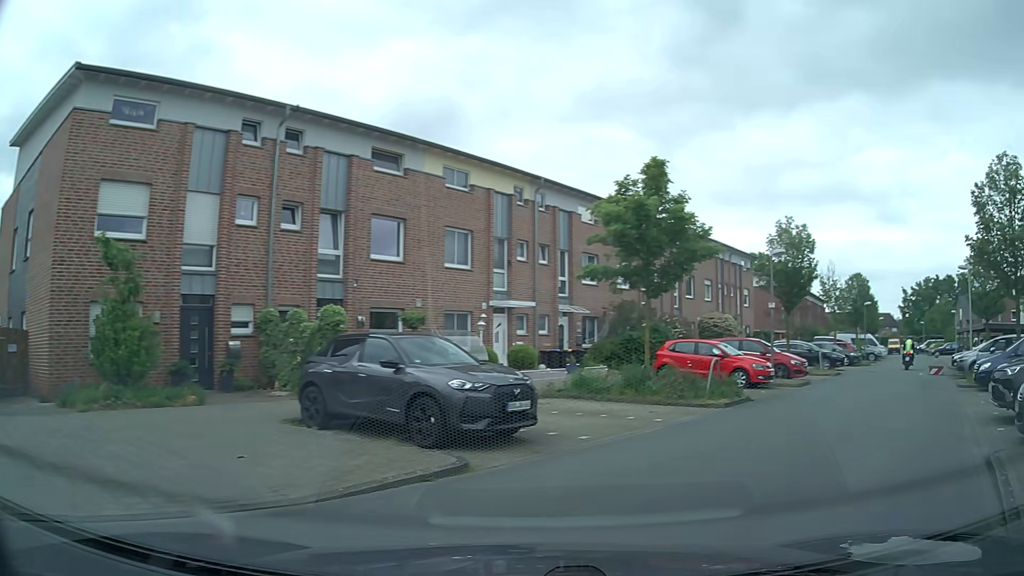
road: residential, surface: asphalt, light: Day
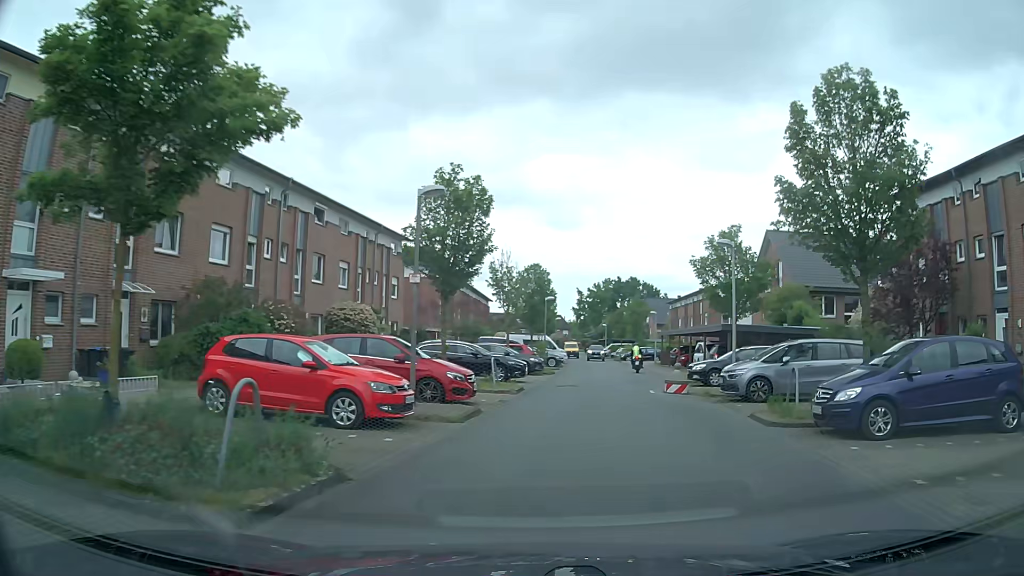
(+2.8, +9.7) m; +28°
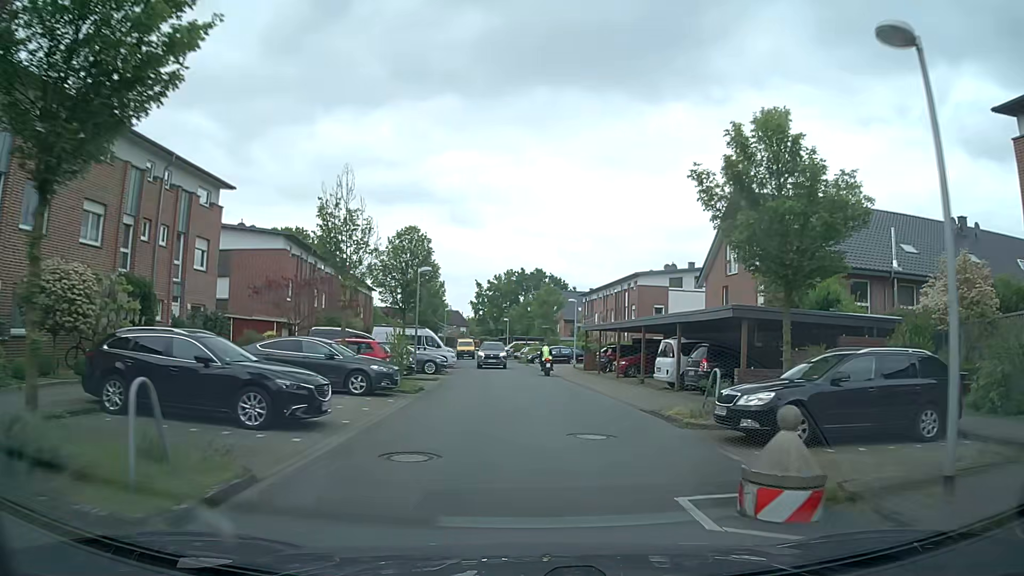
(+1.4, +15.6) m; +8°
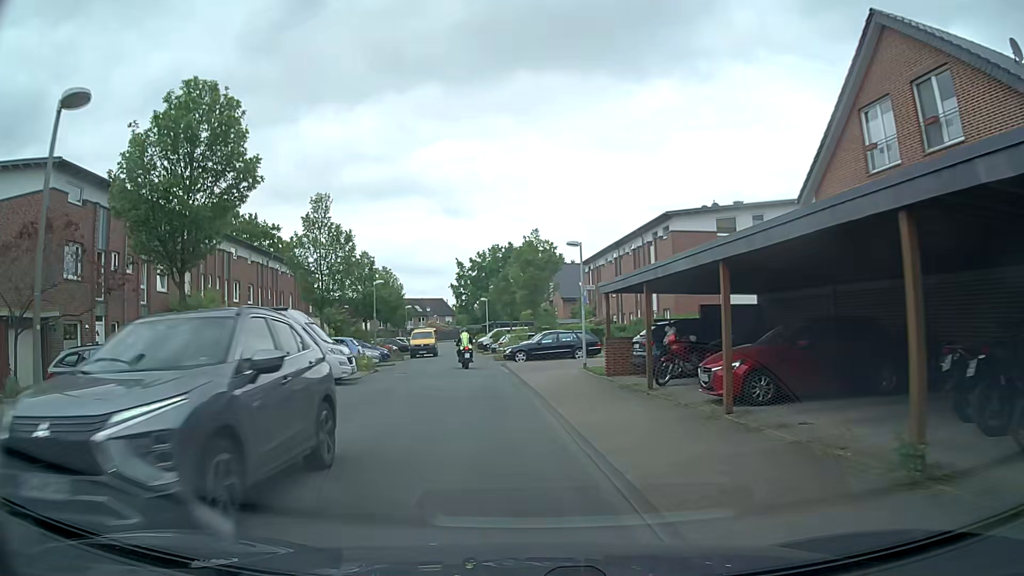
(+1.2, +21.5) m; +1°
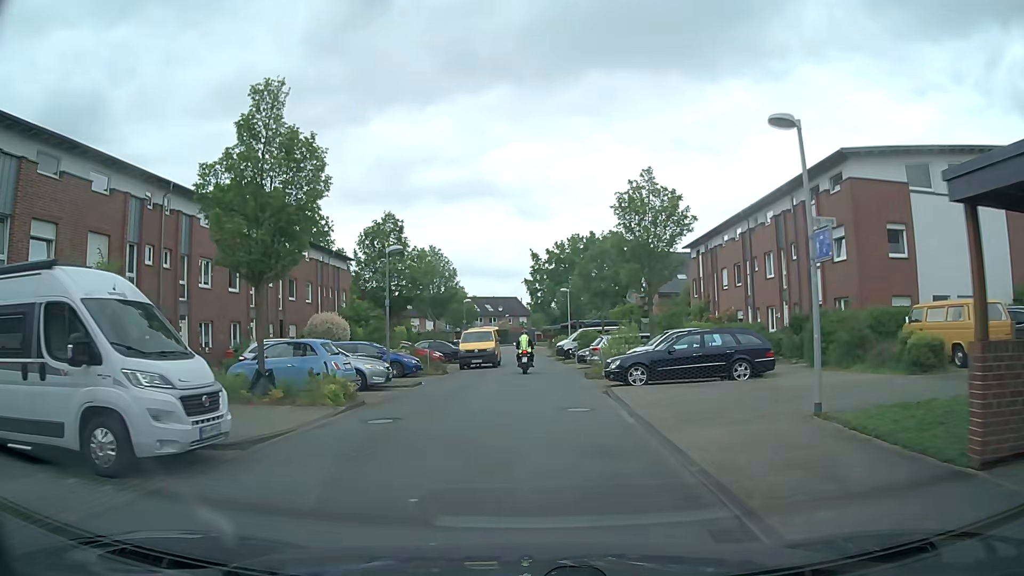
(-1.0, +14.8) m; -6°
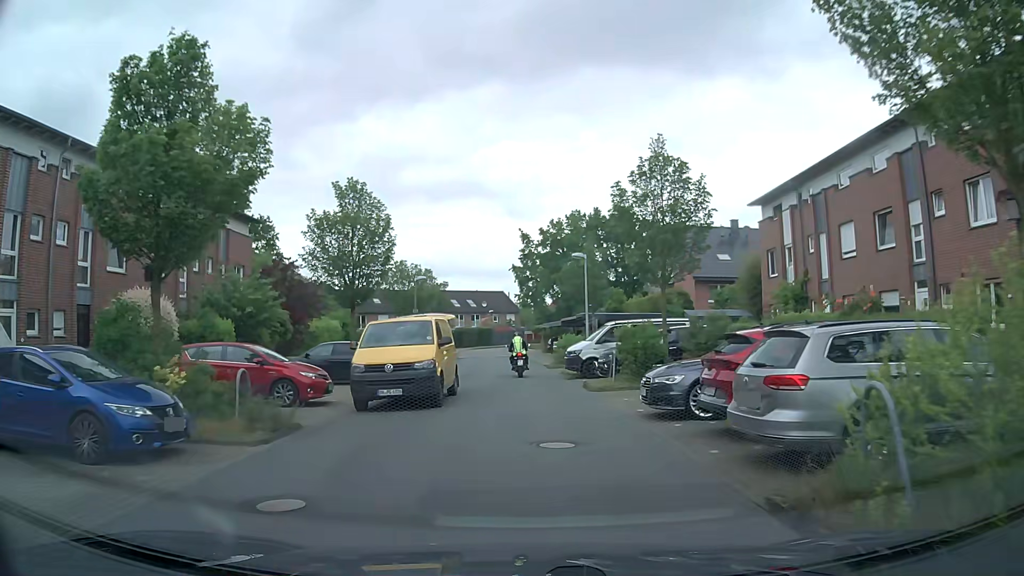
(0.0, +19.4) m; +1°
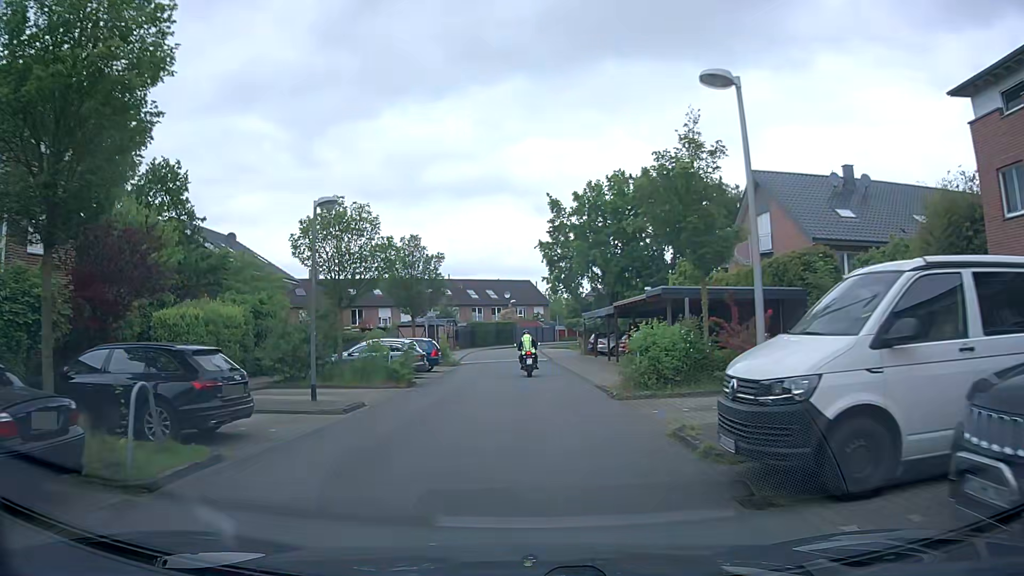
(-0.1, +18.6) m; -3°
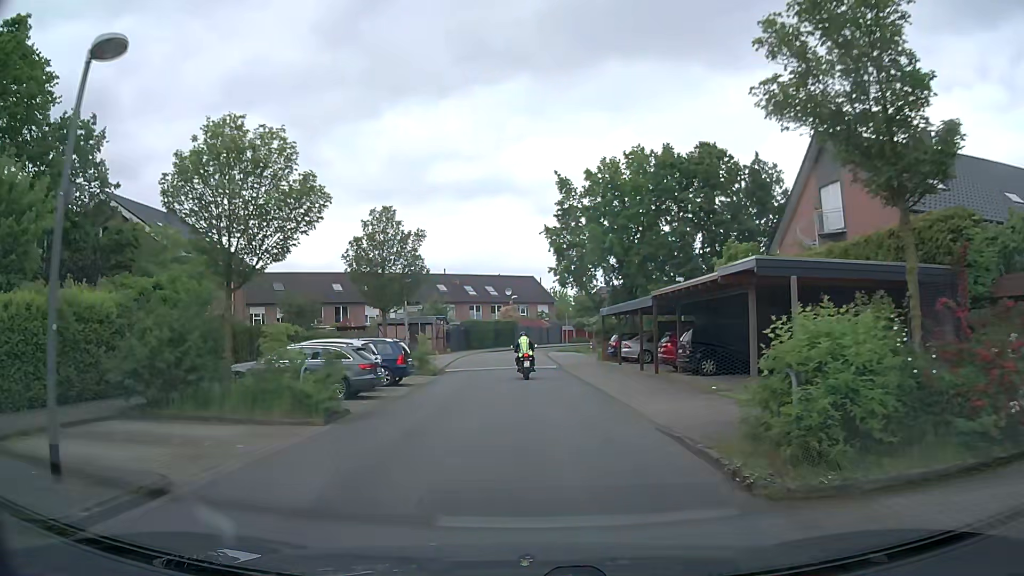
(-0.1, +9.1) m; -1°
(0, +10) (0, +20) (0, +30) (-1, +40) (0, +50) (+3, +59) (+9, +67) (+17, +74) (+24, +81) (+31, +88) m
